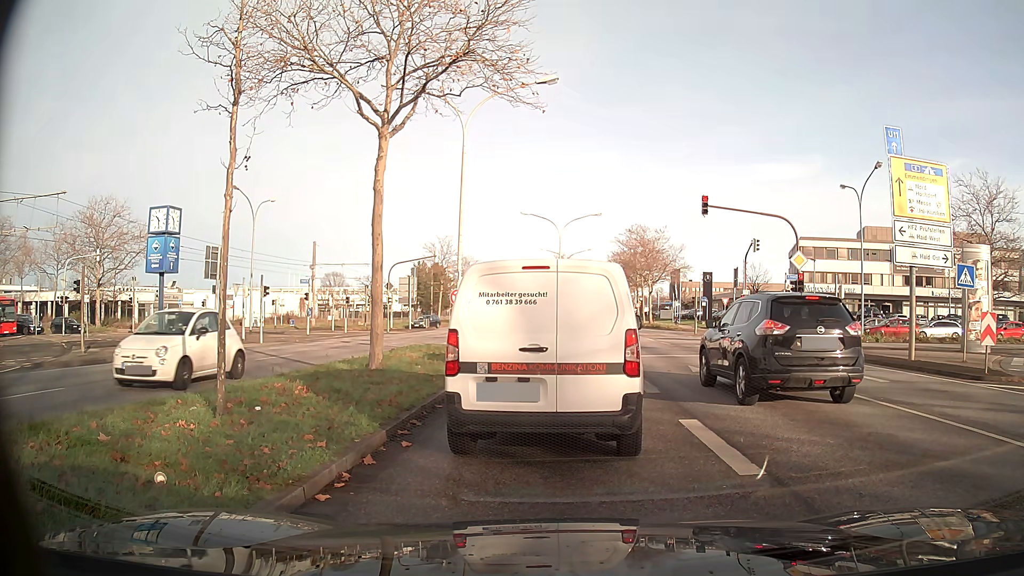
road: primary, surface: asphalt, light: Day
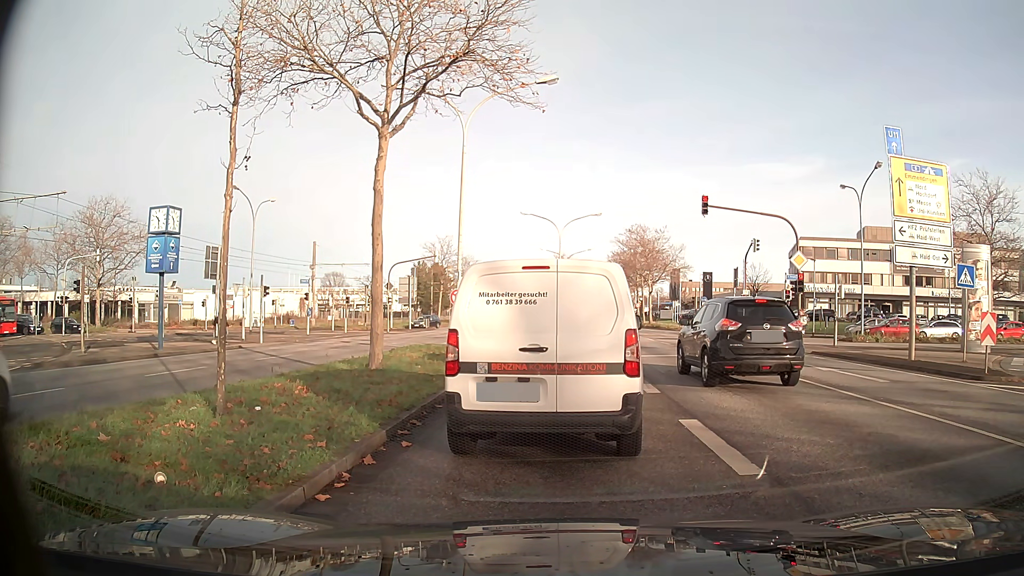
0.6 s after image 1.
(0.0, 0.0) m; 0°
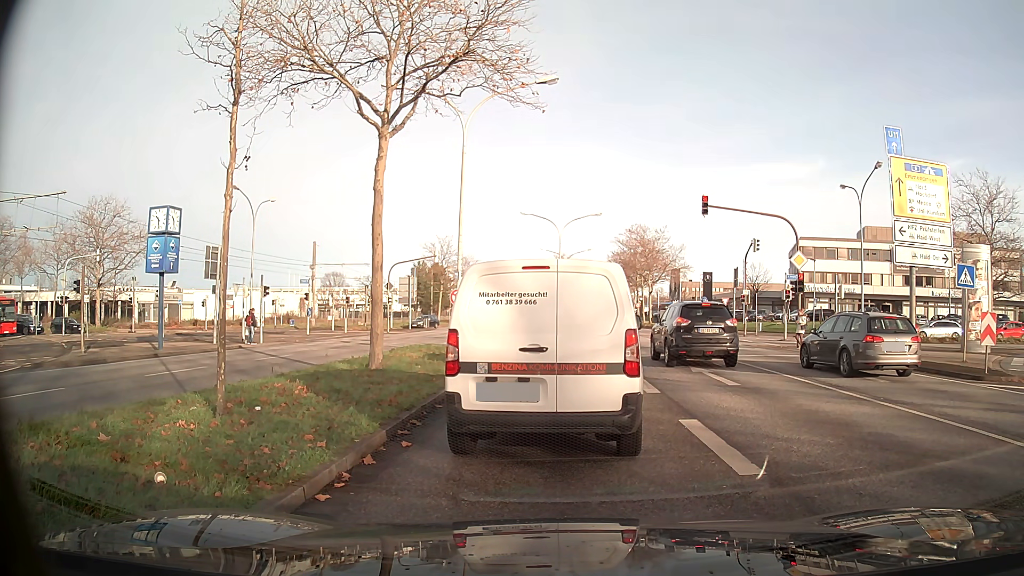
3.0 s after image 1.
(0.0, 0.0) m; 0°
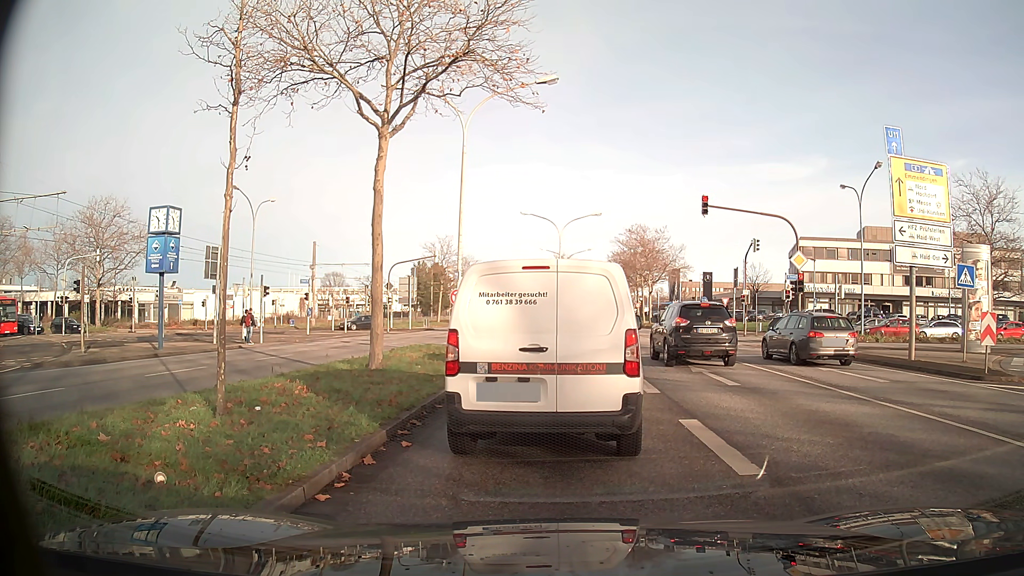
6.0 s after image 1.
(0.0, 0.0) m; 0°
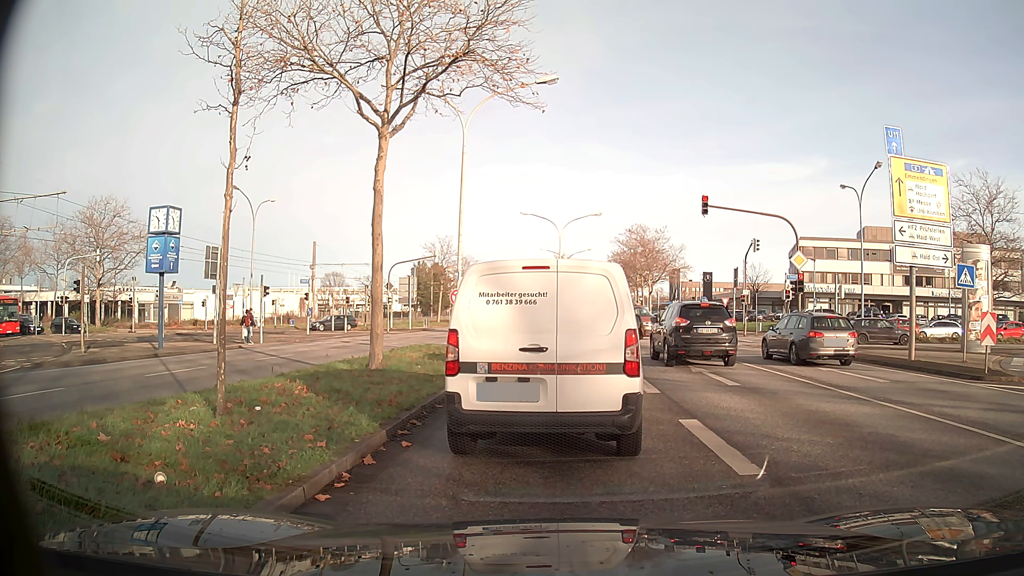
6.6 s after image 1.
(0.0, 0.0) m; 0°
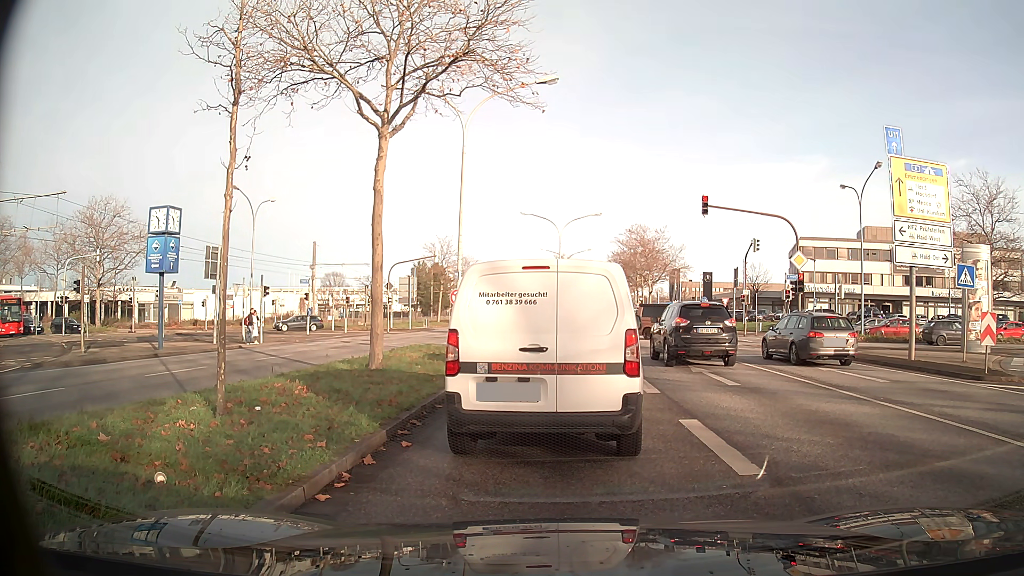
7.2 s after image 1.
(0.0, 0.0) m; 0°
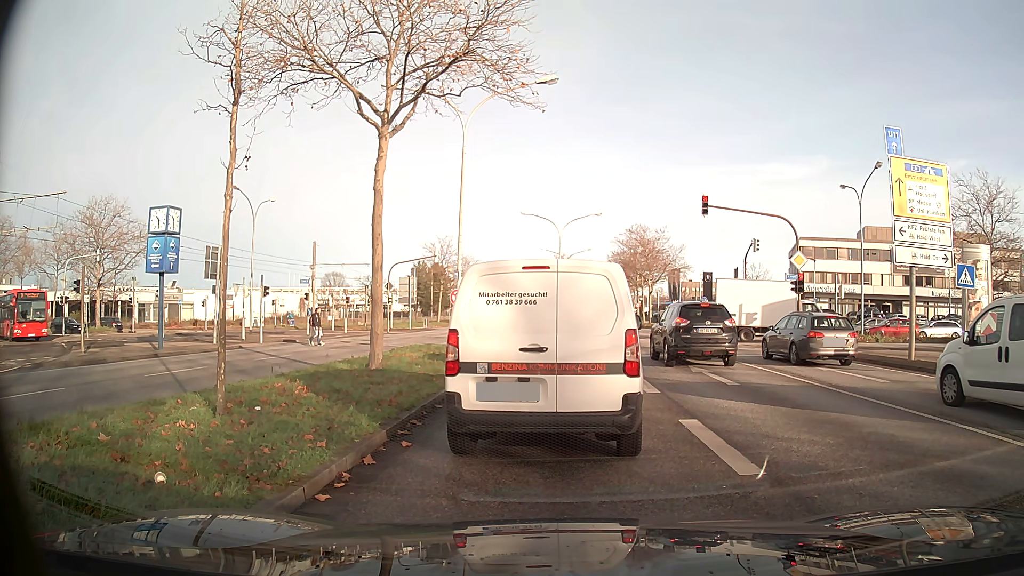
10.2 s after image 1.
(0.0, 0.0) m; 0°
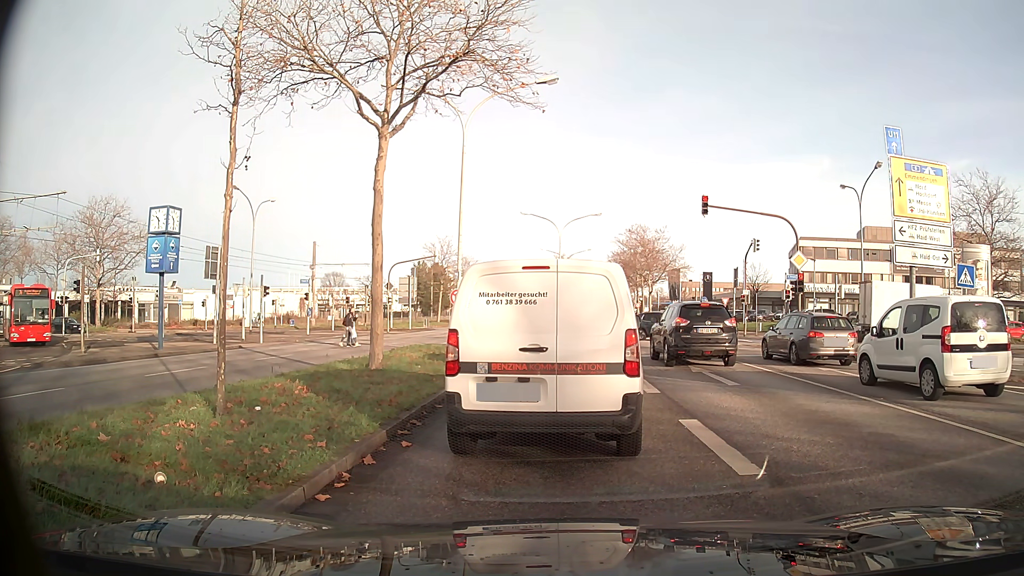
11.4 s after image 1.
(0.0, 0.0) m; 0°
(0, +10) (0, +20) (-1, +30) (-7, +38) (-15, +44) (-24, +47) (-34, +49) (-44, +50) (-54, +52) (-64, +52) m
